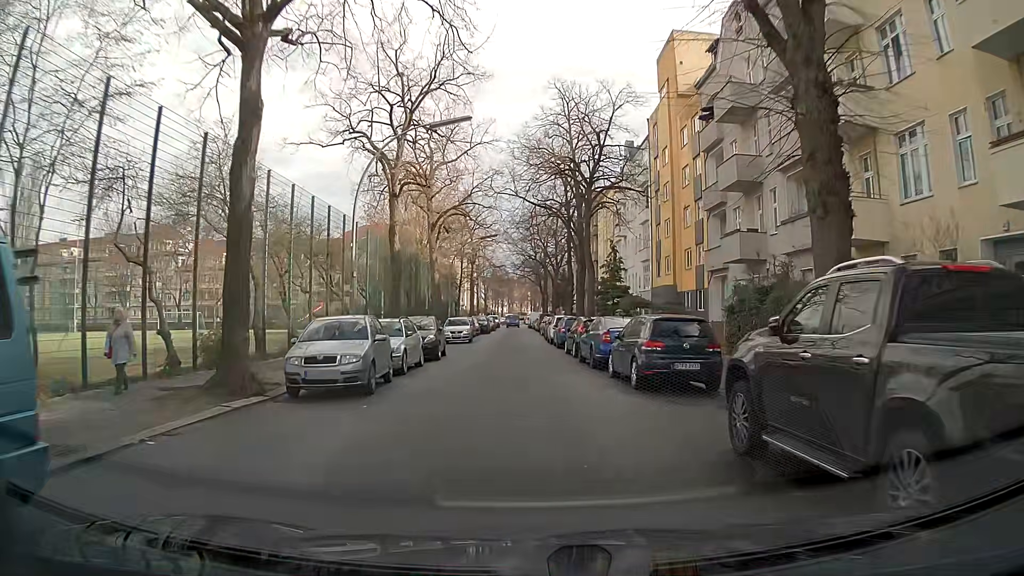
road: residential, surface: asphalt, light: Day
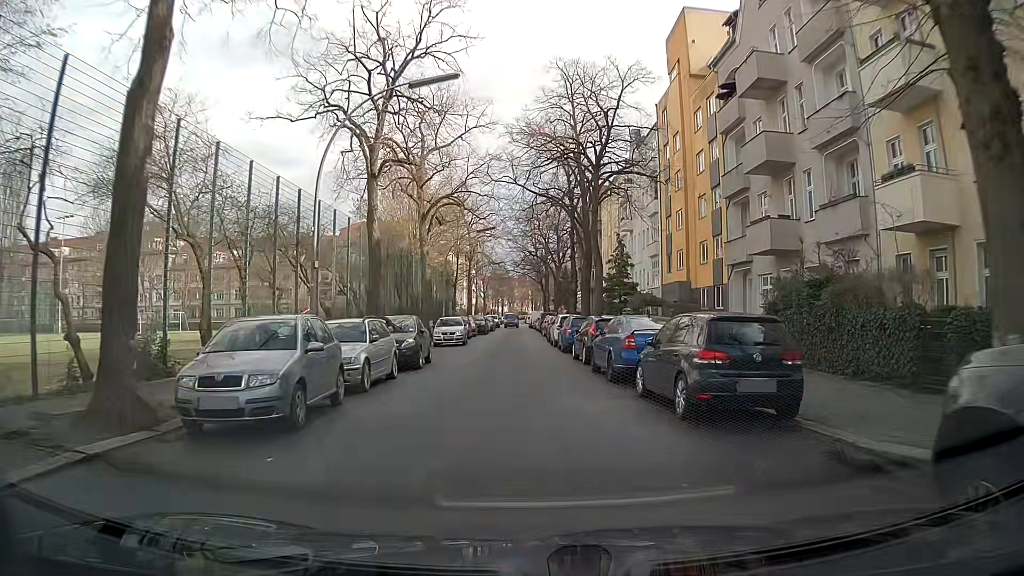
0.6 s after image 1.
(0.0, +4.0) m; -1°
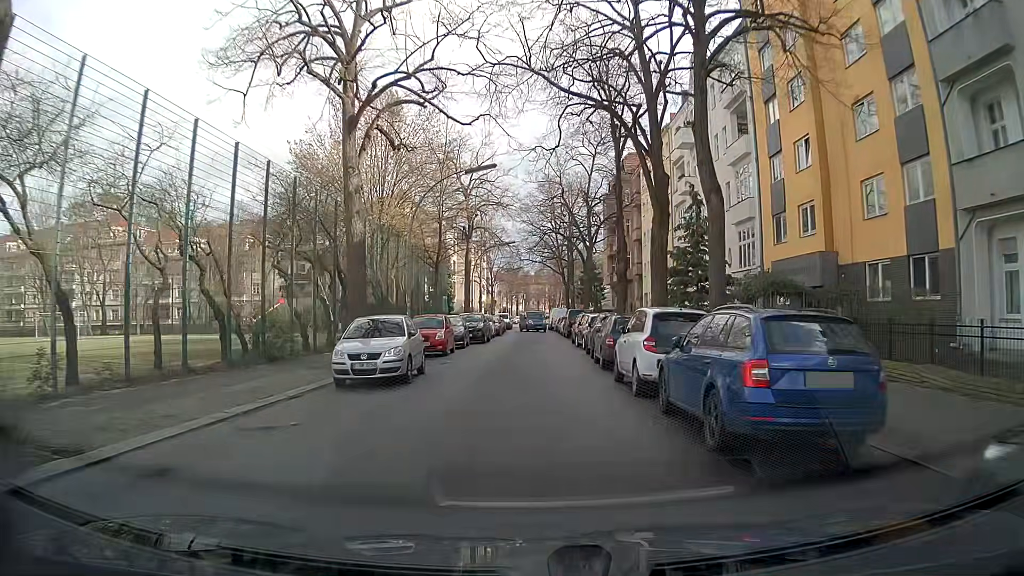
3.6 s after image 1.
(-0.7, +20.0) m; -3°
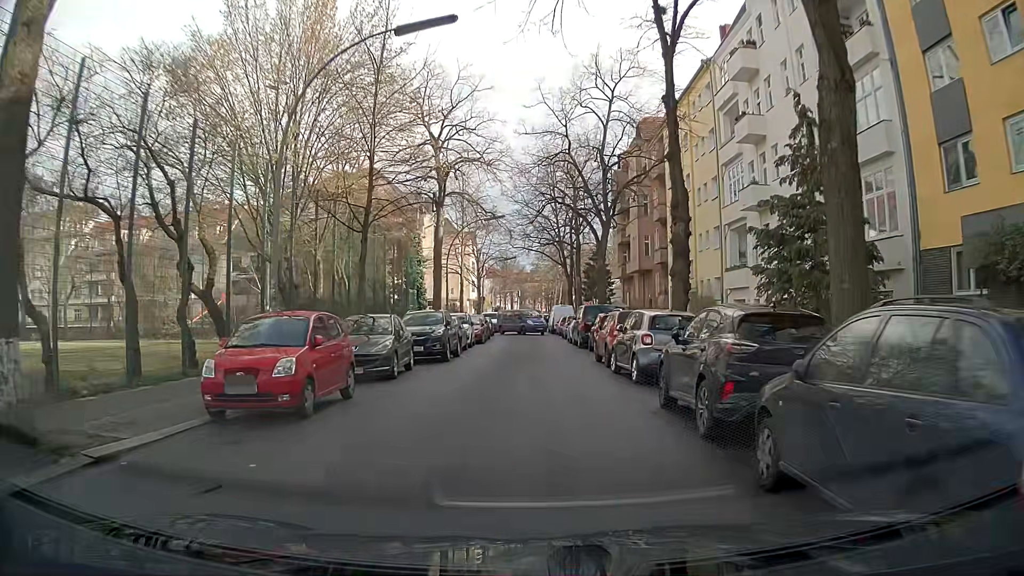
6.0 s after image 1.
(+0.1, +14.9) m; -2°
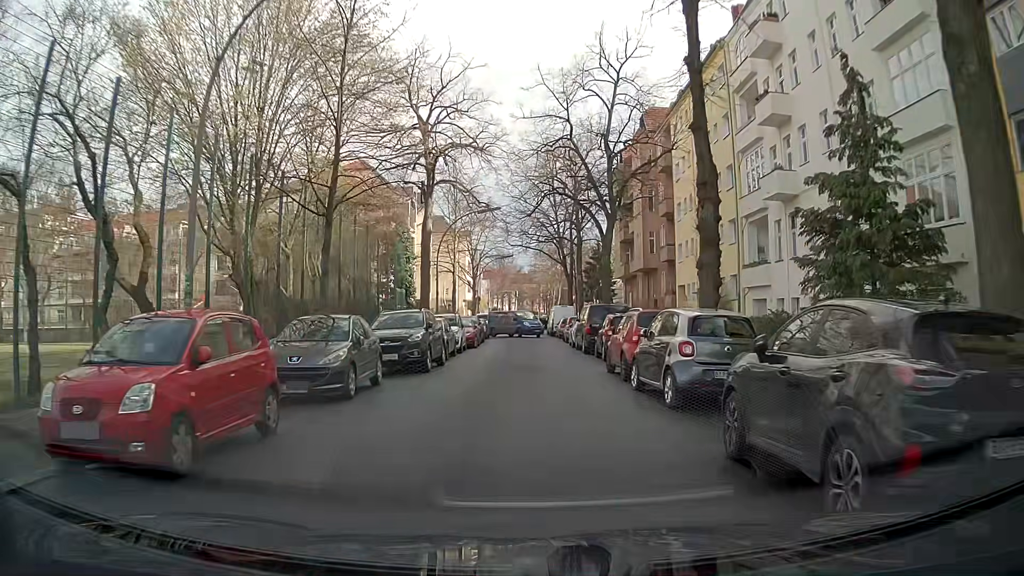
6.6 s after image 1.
(+0.1, +3.6) m; +2°
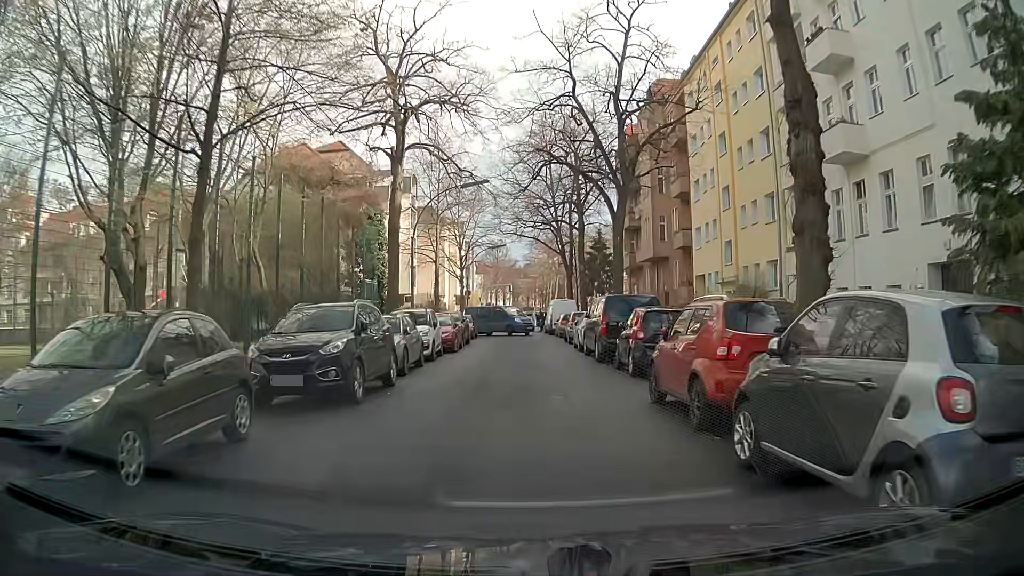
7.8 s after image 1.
(+0.1, +6.8) m; 0°
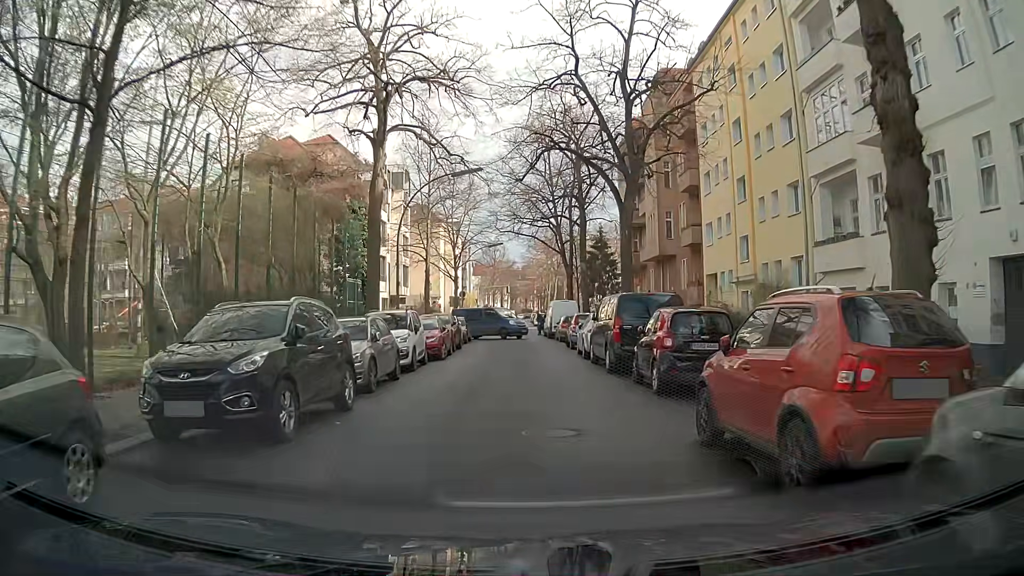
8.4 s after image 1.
(0.0, +3.1) m; +1°
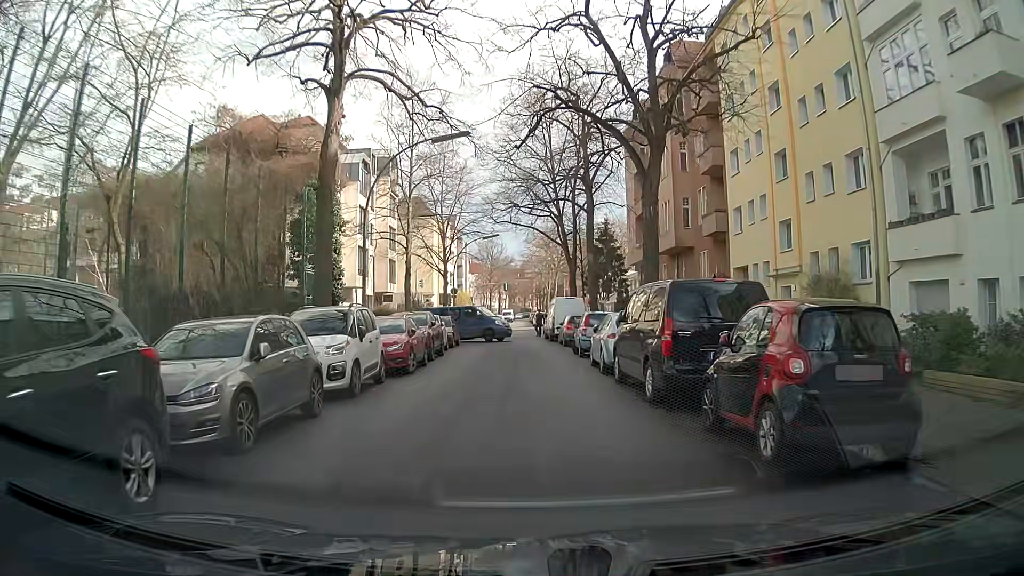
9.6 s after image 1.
(-0.1, +5.8) m; +2°
